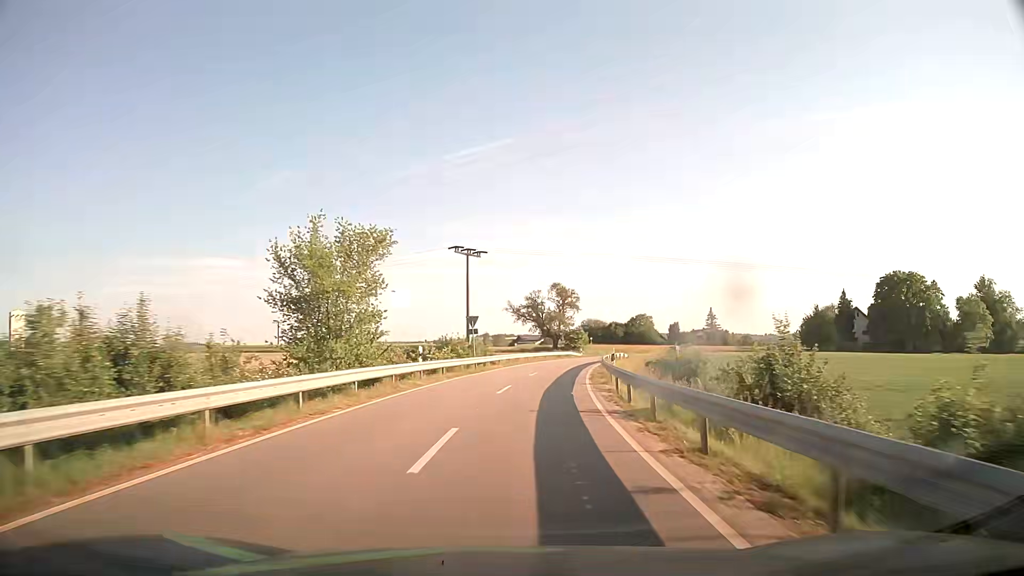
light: Day
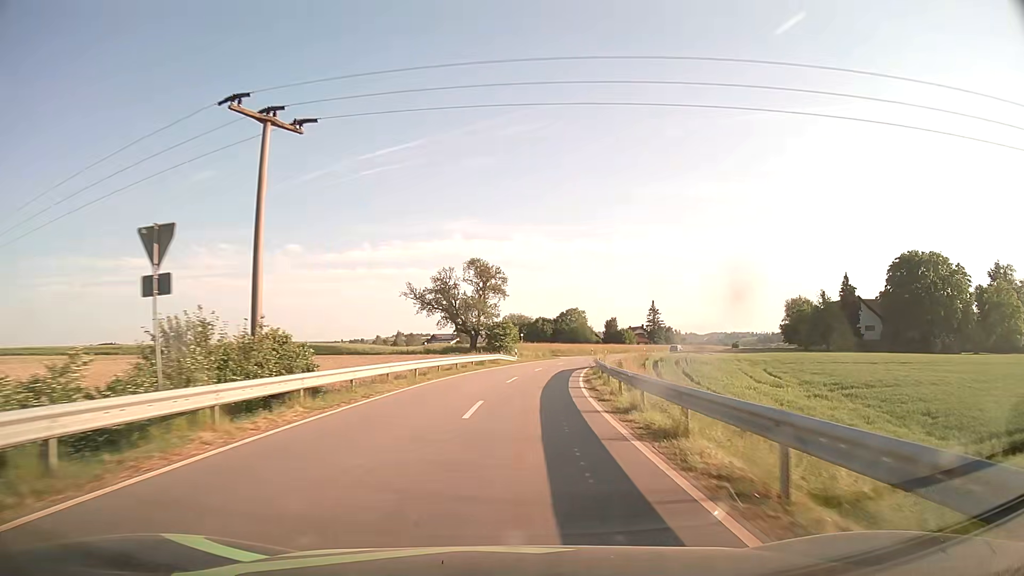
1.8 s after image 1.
(+1.8, +31.3) m; +7°
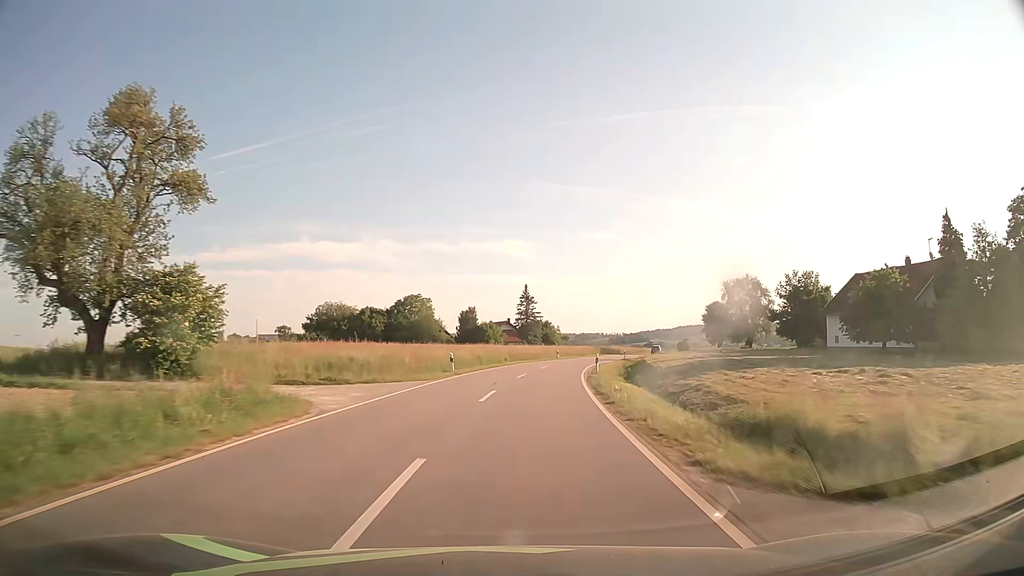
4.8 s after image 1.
(+6.2, +57.0) m; +13°
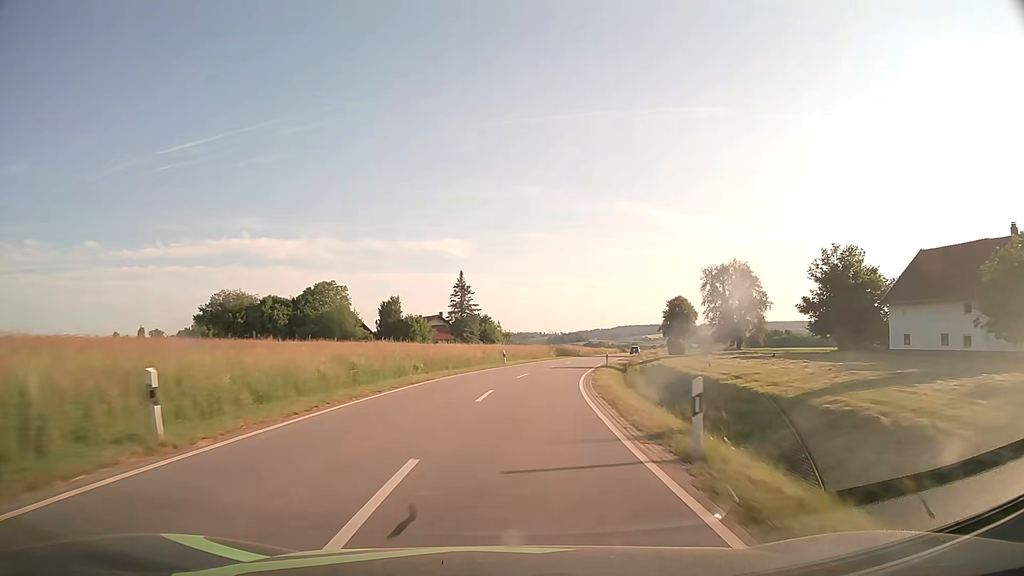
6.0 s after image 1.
(+1.2, +24.4) m; +5°
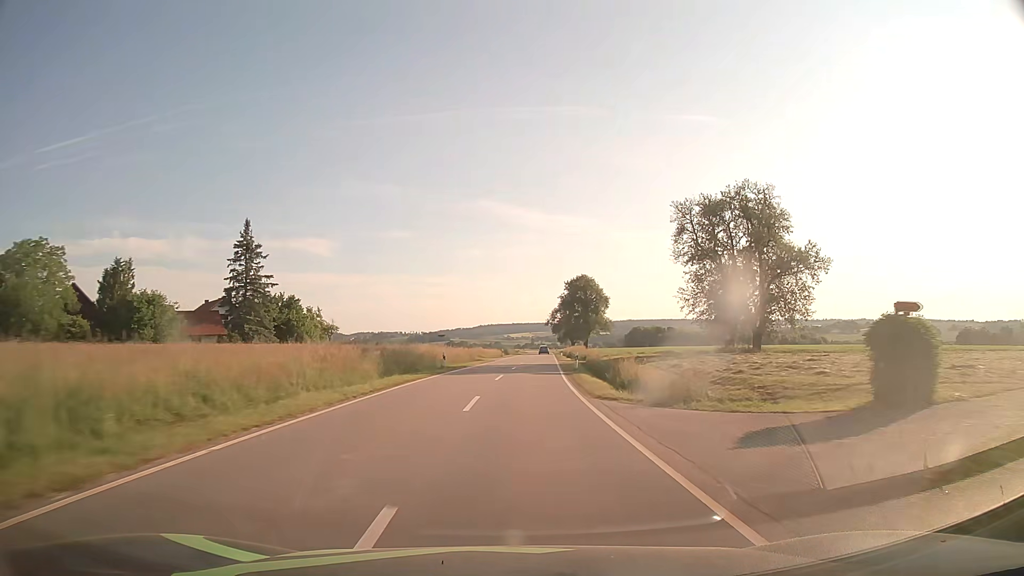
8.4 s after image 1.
(+5.1, +50.9) m; +12°
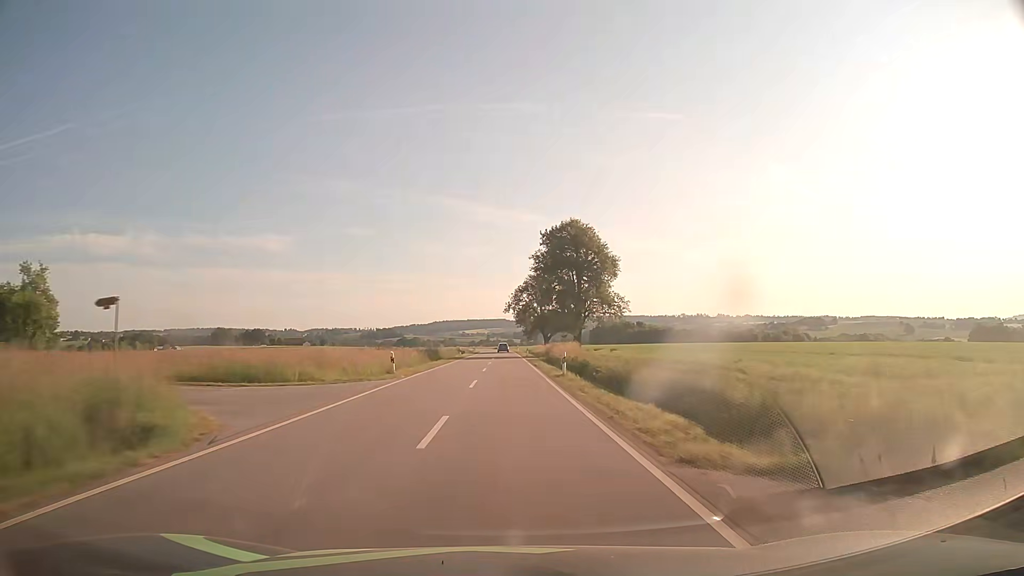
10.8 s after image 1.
(+2.4, +53.9) m; +4°
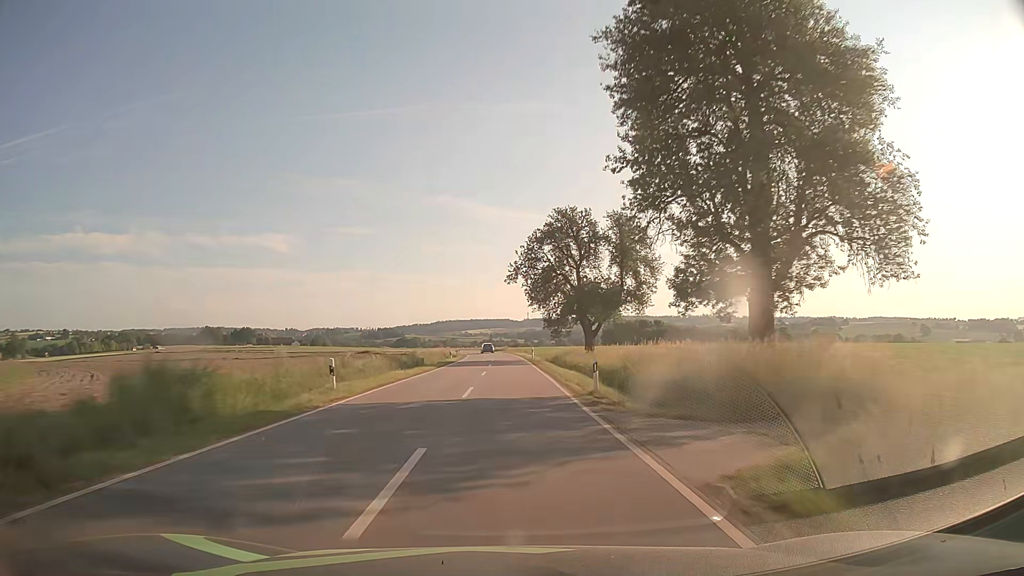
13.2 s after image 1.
(-0.1, +52.7) m; 0°
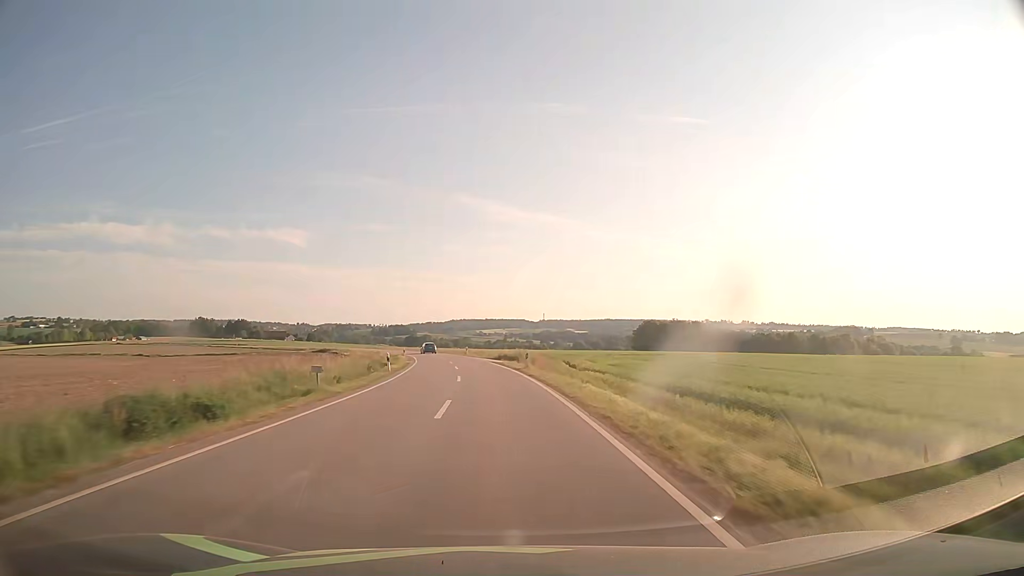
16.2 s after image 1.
(-0.3, +65.8) m; -1°
(0, +10) (0, +20) (-1, +30) (-2, +40) (-3, +50) (-4, +60) (-6, +70) (-8, +80) (-10, +89) (-12, +99) m
